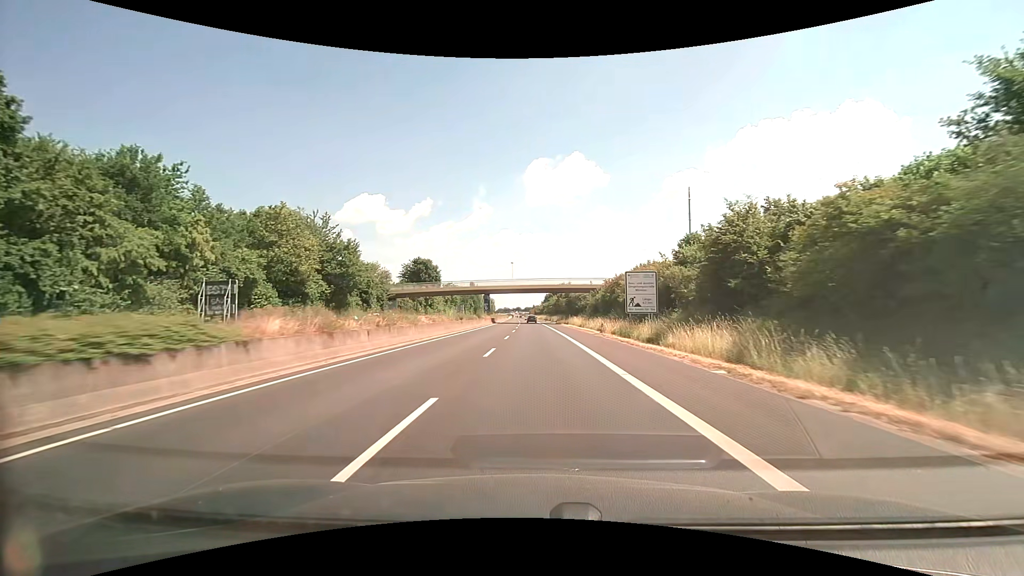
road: trunk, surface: asphalt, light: Day
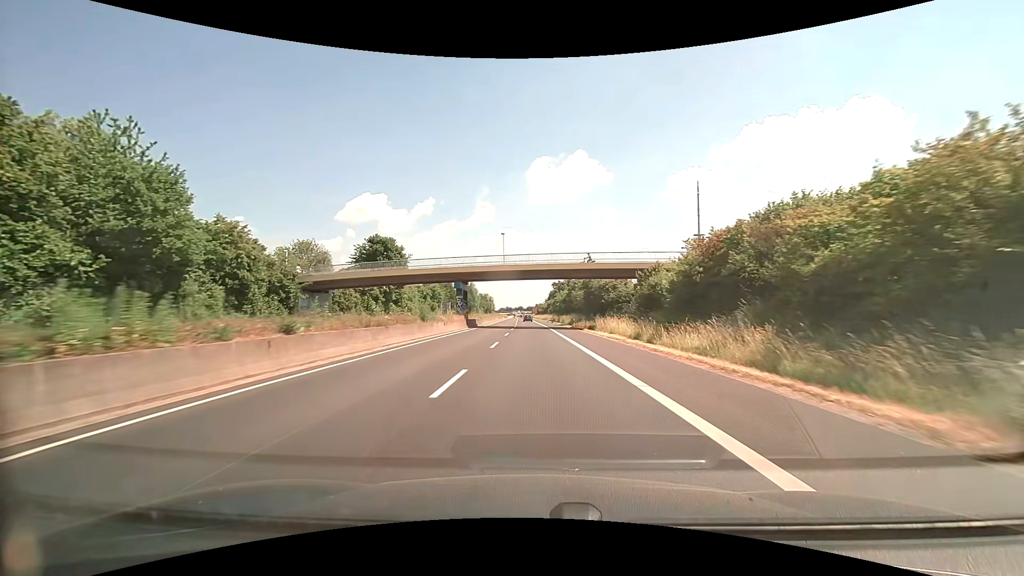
(0.0, +32.2) m; 0°
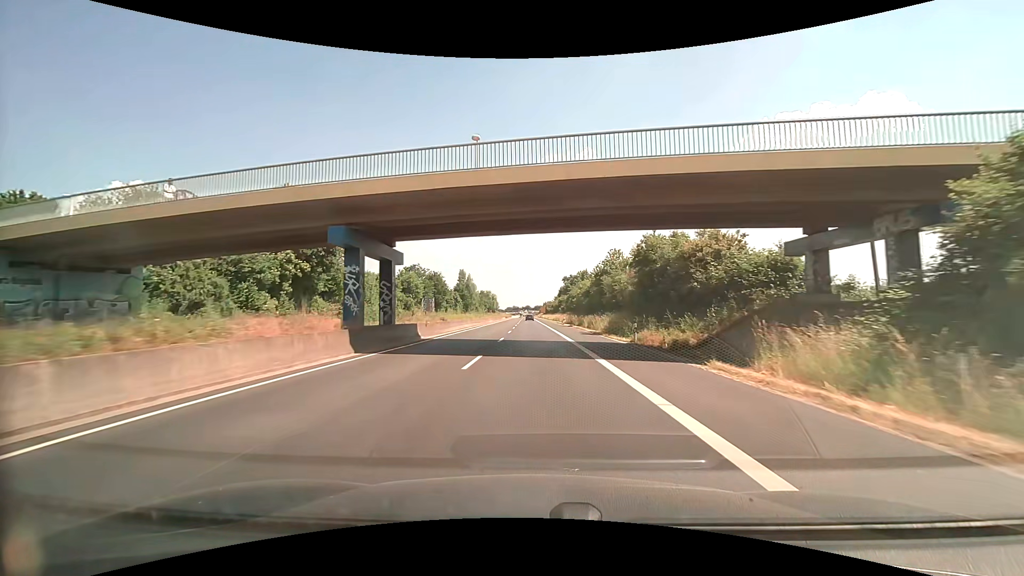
(-0.1, +32.2) m; -1°
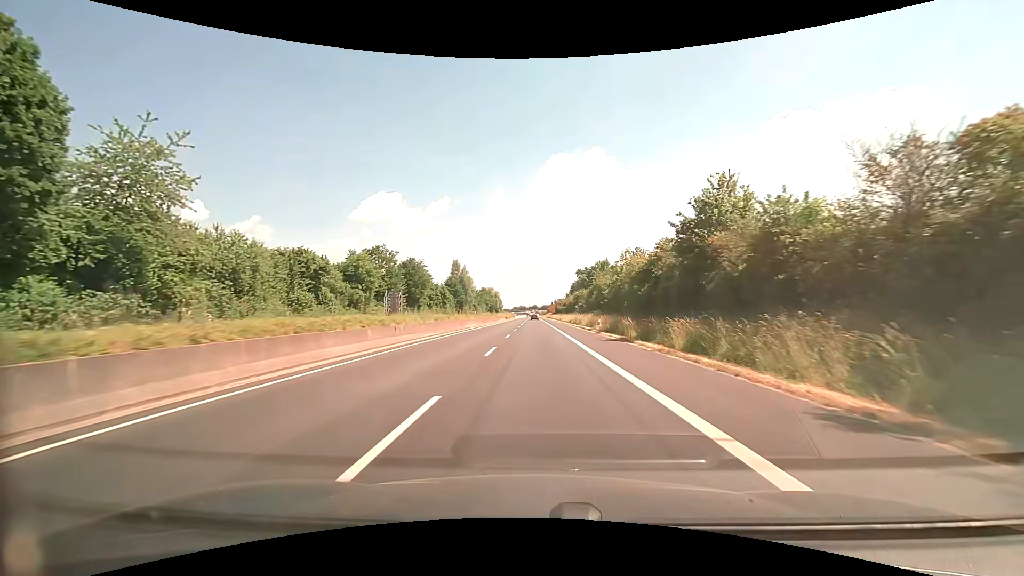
(-0.3, +32.2) m; -1°
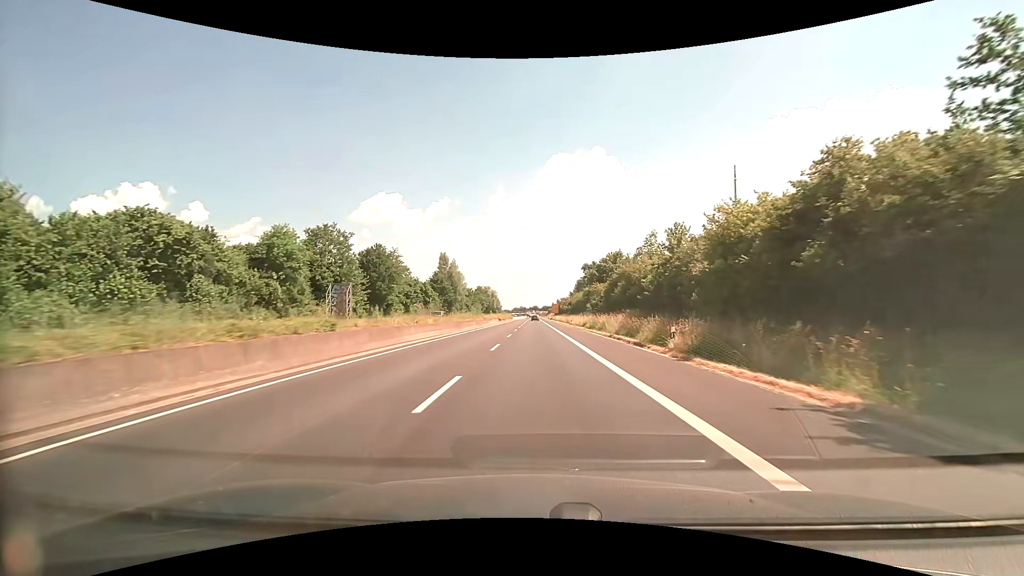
(-0.1, +21.5) m; 0°
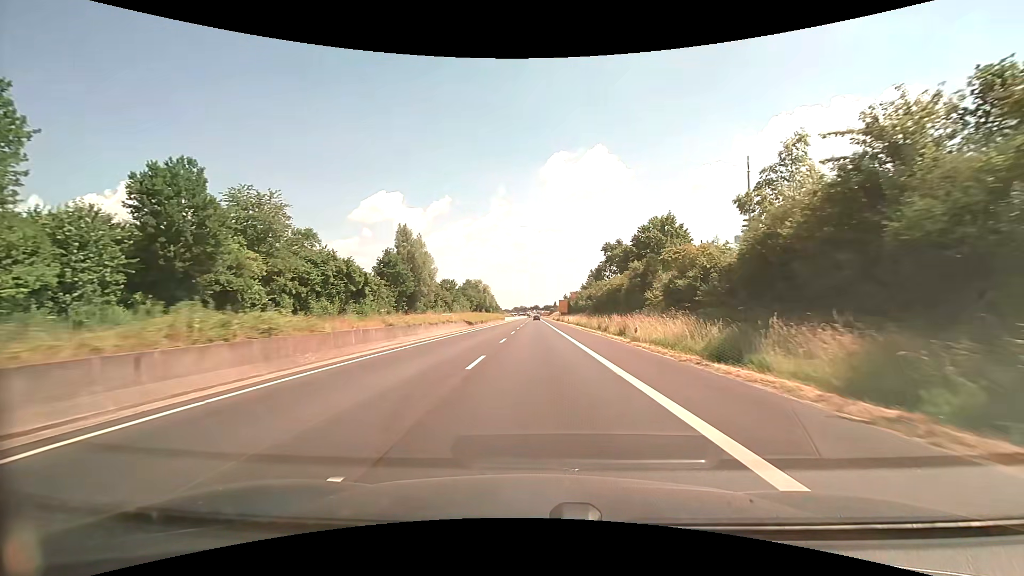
(-0.2, +42.9) m; 0°
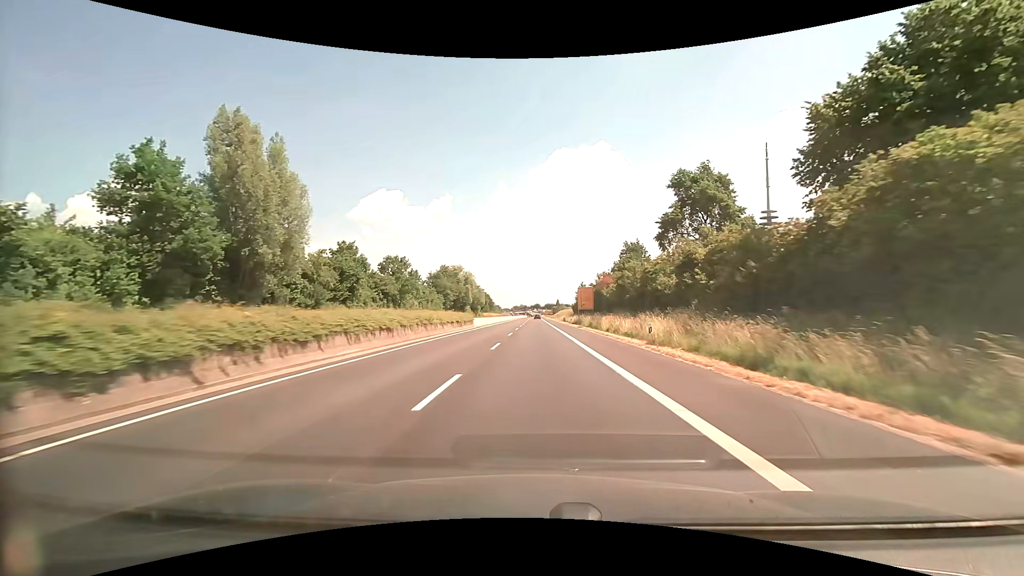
(-0.1, +53.7) m; 0°
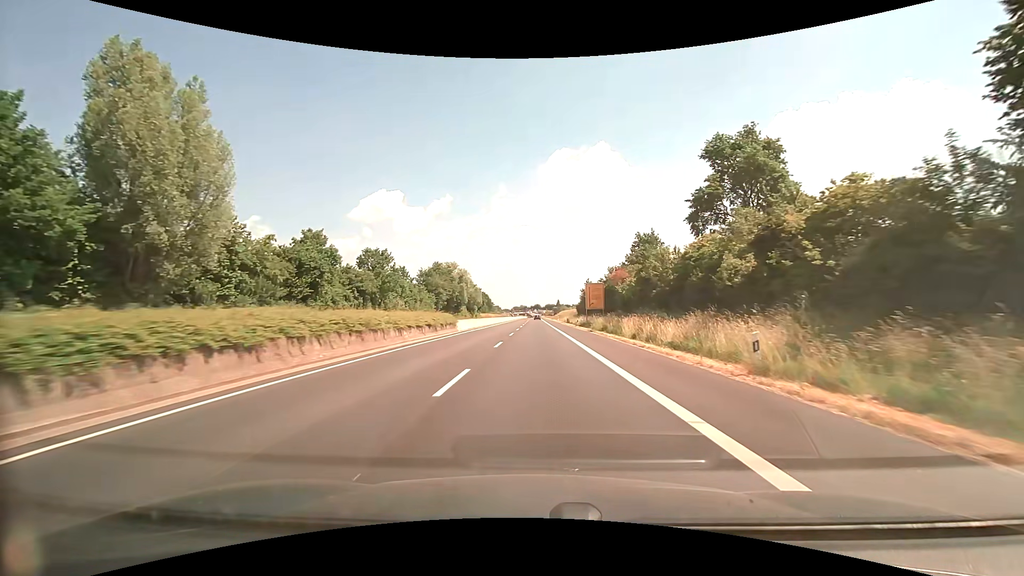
(0.0, +10.8) m; 0°
(0, +10) (0, +20) (0, +30) (0, +40) (0, +50) (0, +60) (0, +70) (0, +80) (0, +90) (0, +100) m
